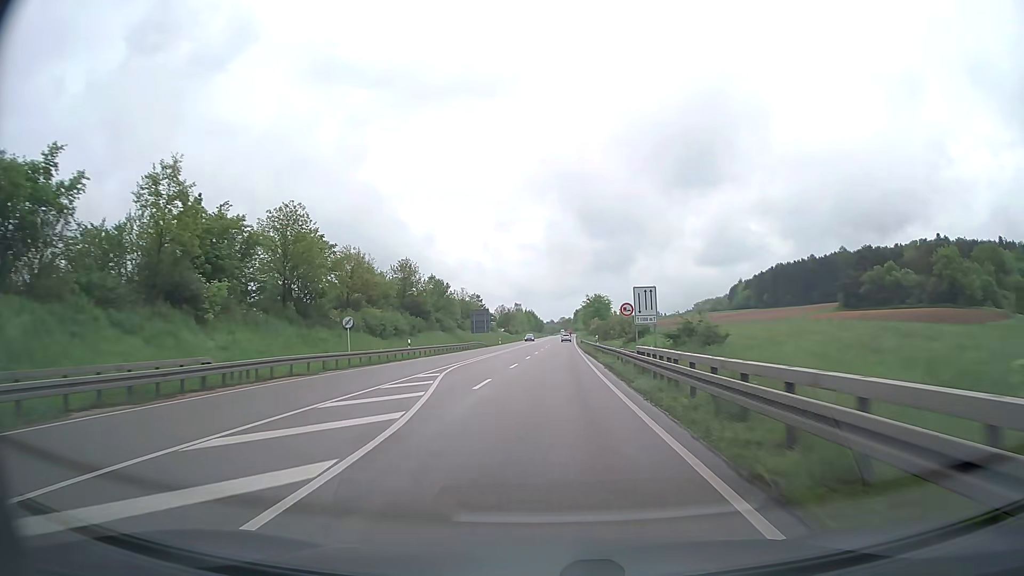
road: primary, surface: asphalt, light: Day
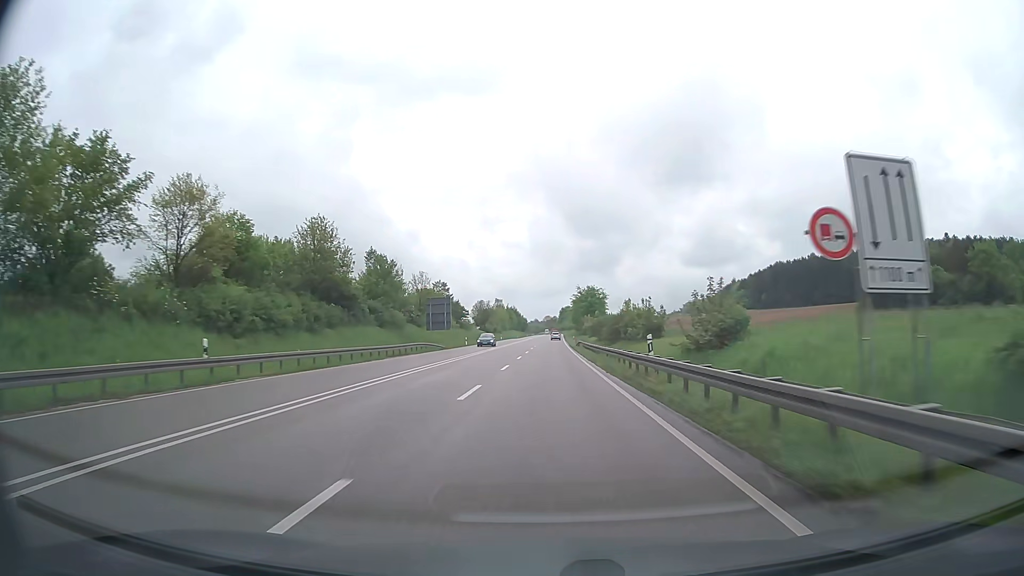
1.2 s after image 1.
(+0.3, +27.9) m; +1°
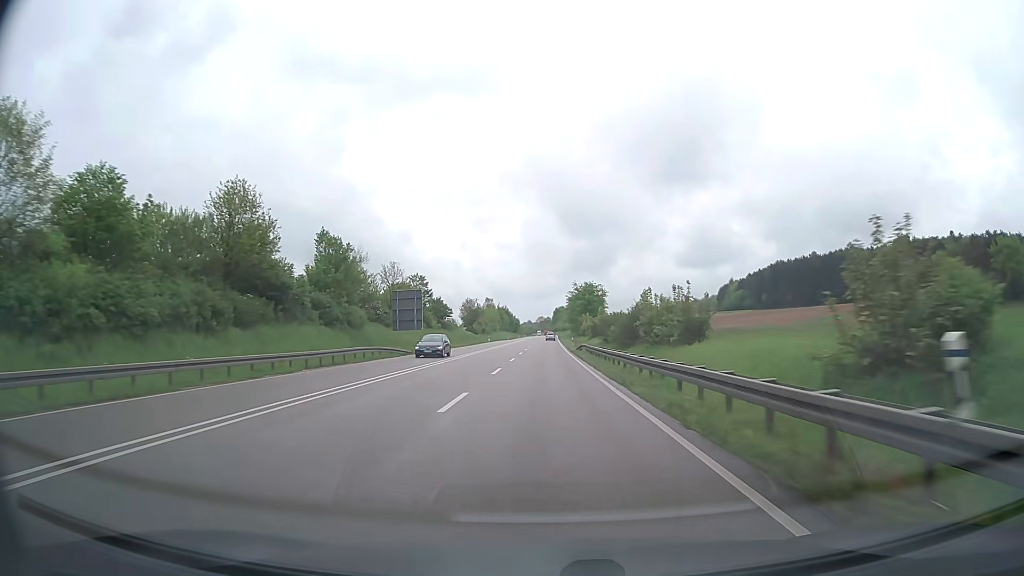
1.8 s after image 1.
(+0.1, +14.3) m; 0°
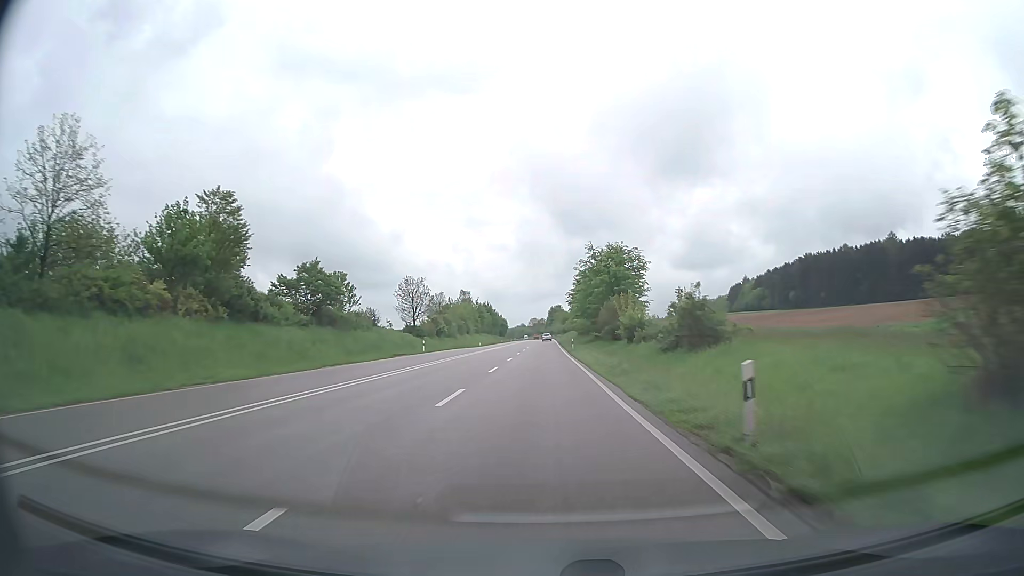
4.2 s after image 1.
(+0.5, +59.5) m; +1°
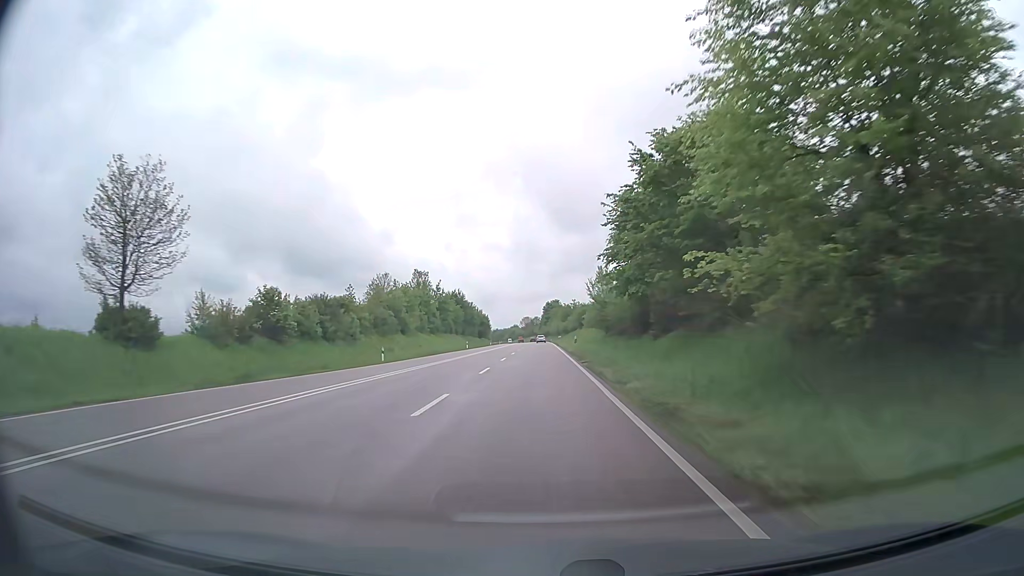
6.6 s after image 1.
(+0.3, +62.4) m; 0°
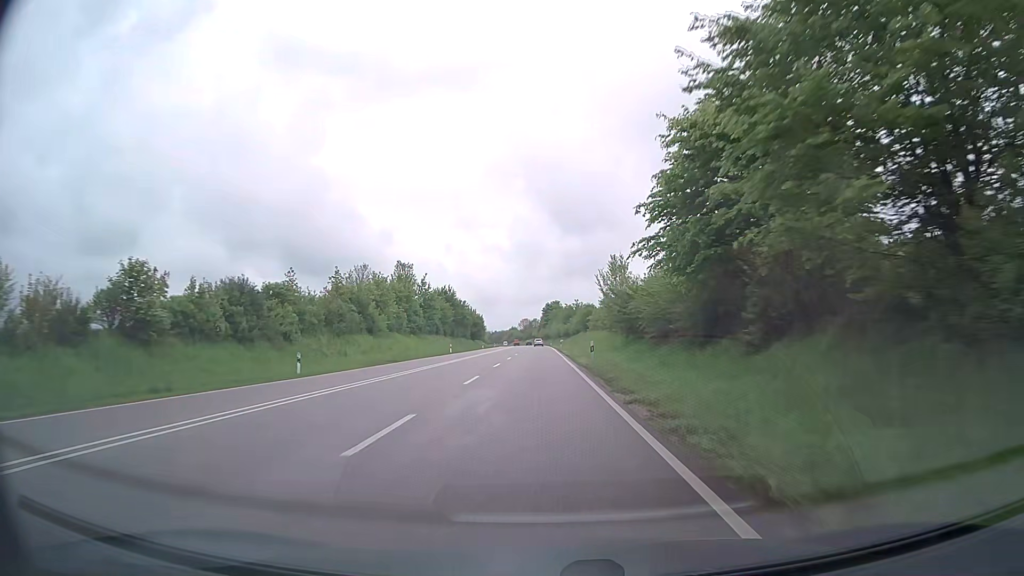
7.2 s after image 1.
(0.0, +15.8) m; 0°
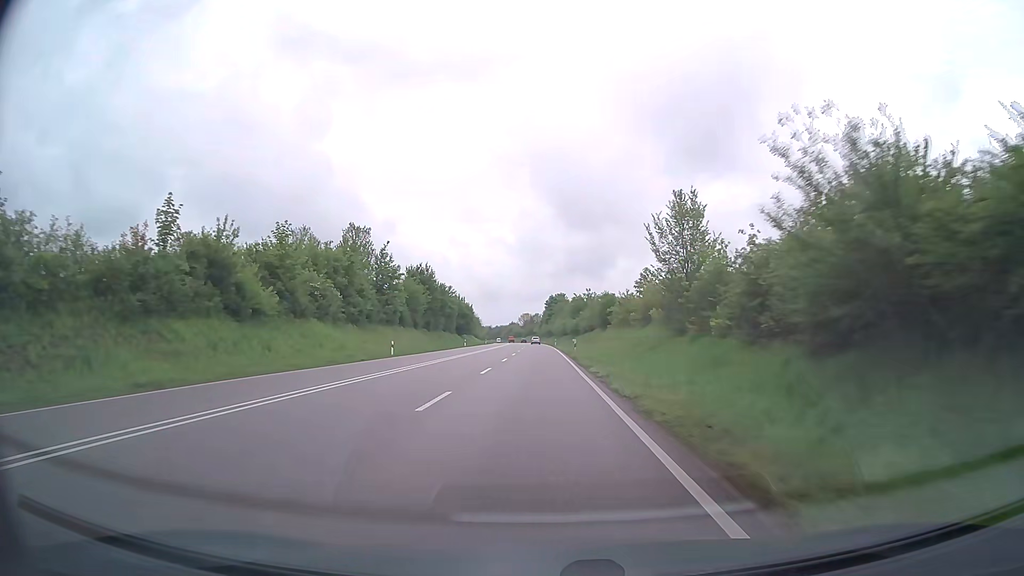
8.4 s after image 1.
(-0.1, +31.7) m; 0°
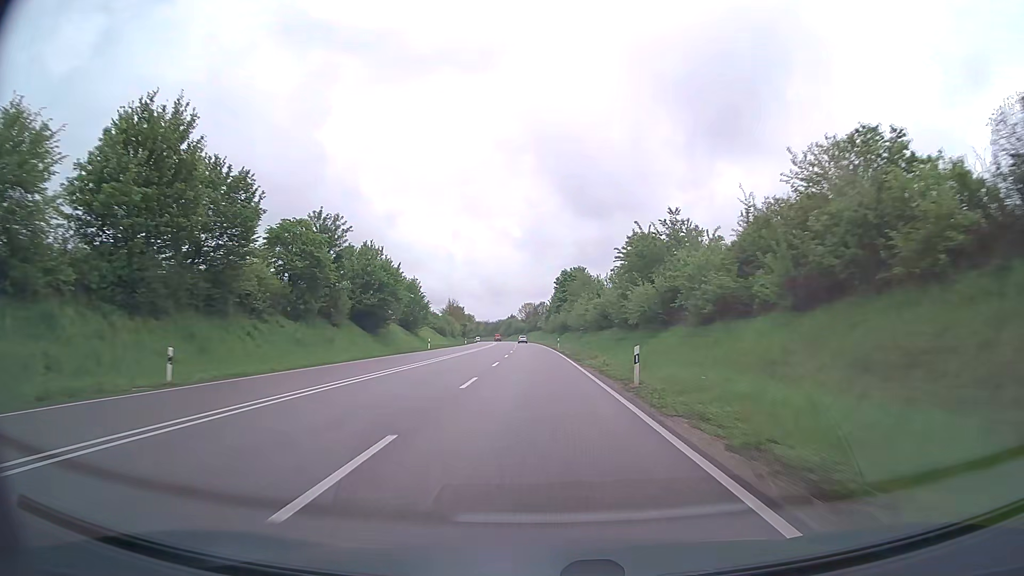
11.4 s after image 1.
(-0.7, +79.9) m; -1°
(0, +10) (0, +20) (0, +30) (0, +40) (0, +50) (0, +60) (-1, +70) (-1, +80) (-1, +90) (-2, +100) m
